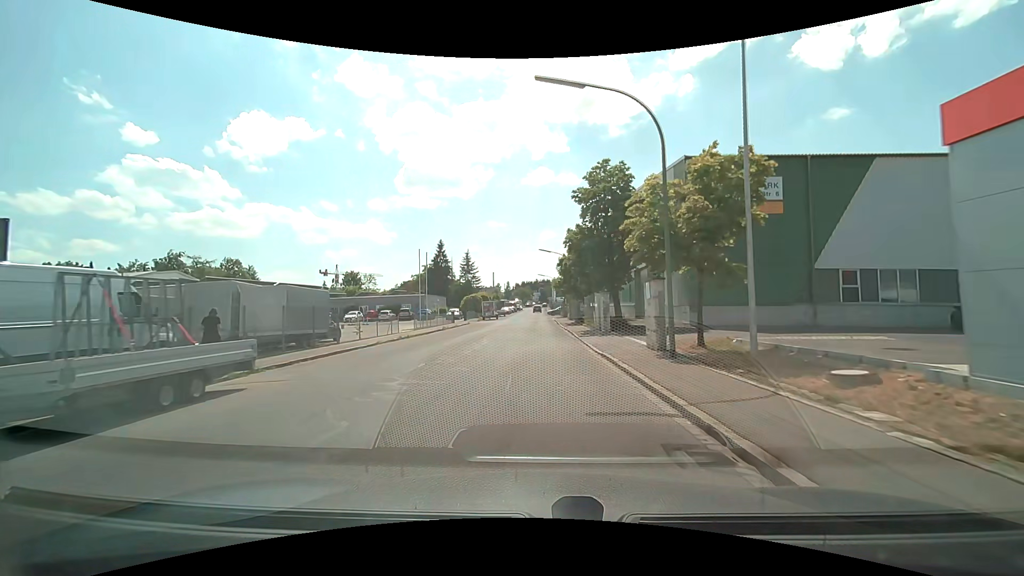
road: unclassified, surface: asphalt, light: Day
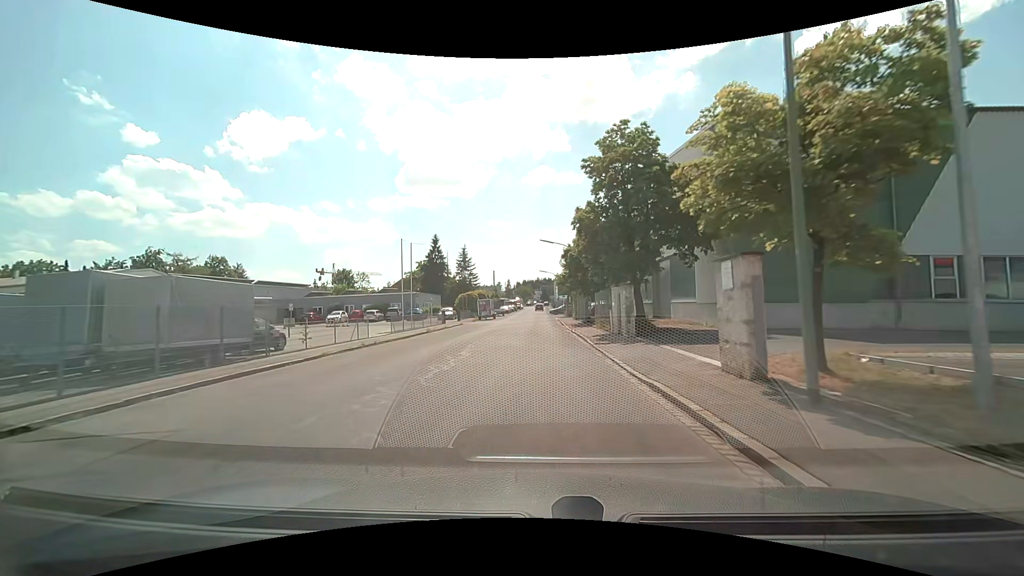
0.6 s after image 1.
(0.0, +6.2) m; 0°
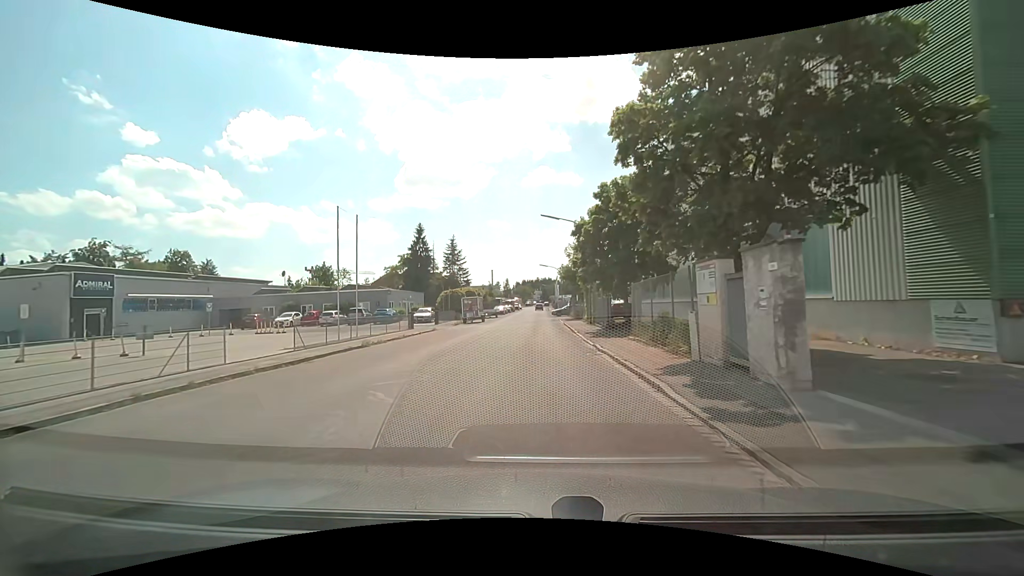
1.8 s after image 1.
(0.0, +12.5) m; 0°
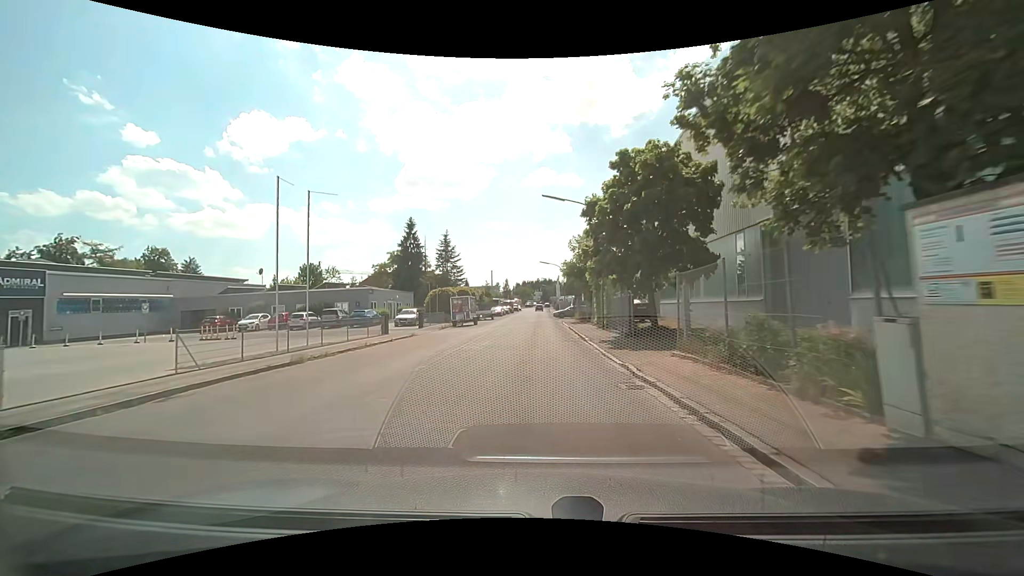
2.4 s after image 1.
(0.0, +6.2) m; 0°
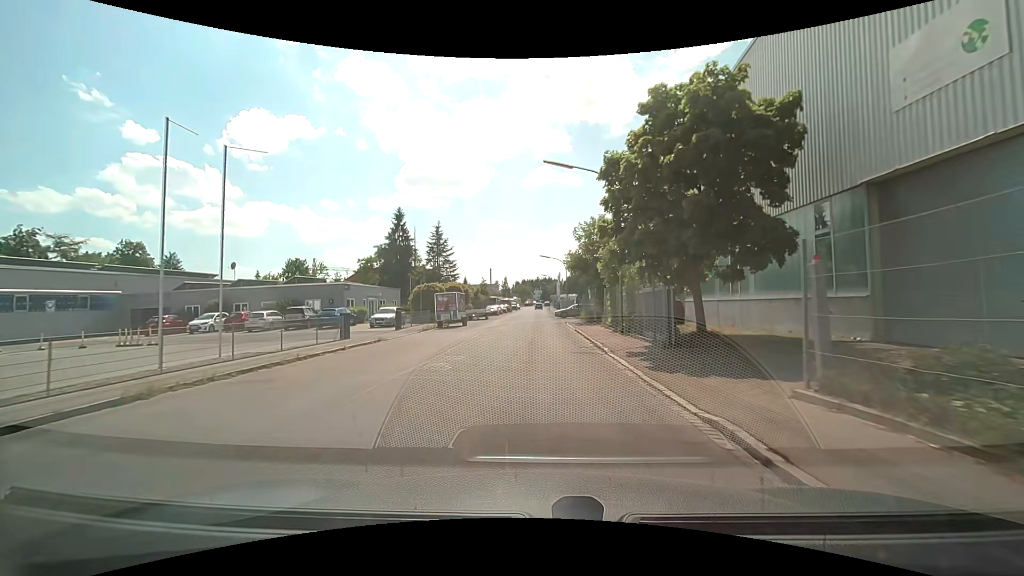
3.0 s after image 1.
(0.0, +6.2) m; 0°
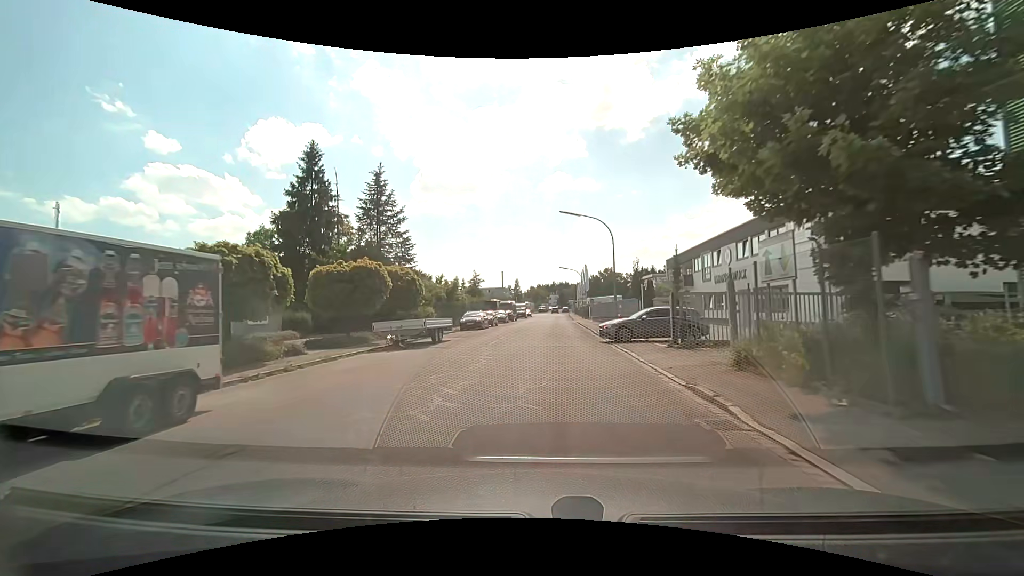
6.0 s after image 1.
(0.0, +30.5) m; -2°
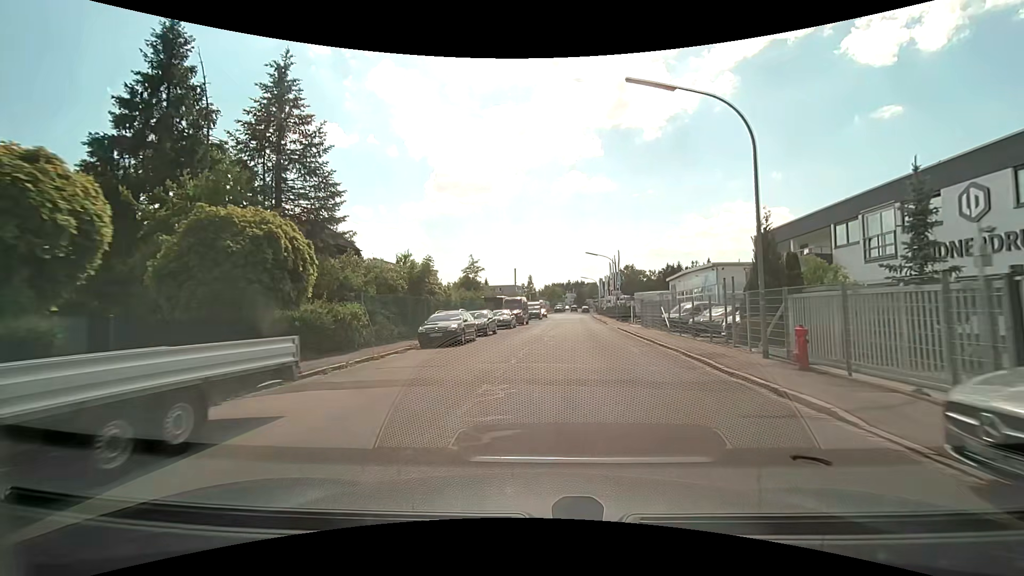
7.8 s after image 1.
(-0.3, +17.6) m; -1°
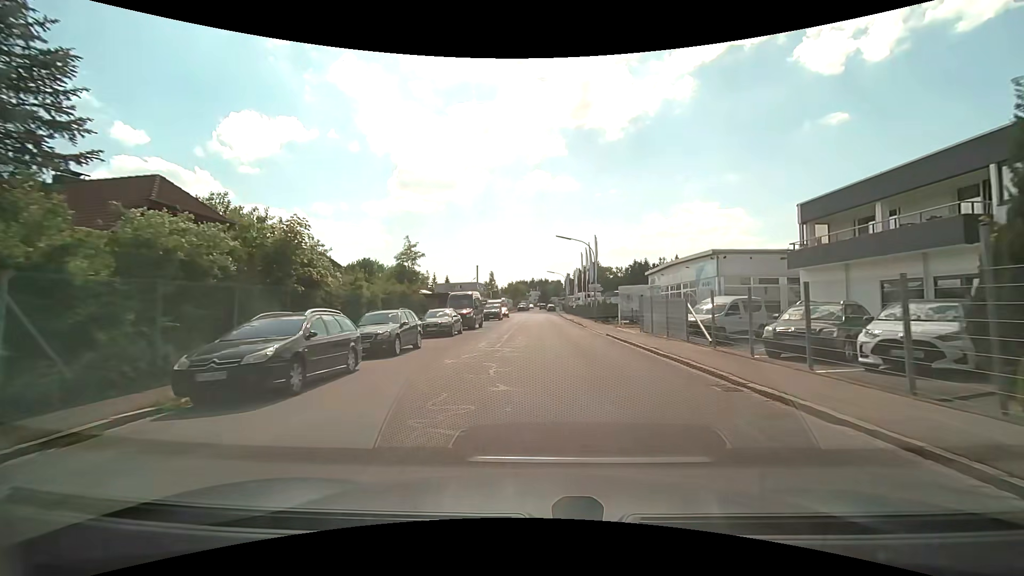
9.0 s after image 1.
(+0.3, +11.5) m; +4°
(0, +10) (+1, +20) (+1, +30) (+1, +40) (+2, +50) (+2, +60) (+2, +70) (+2, +80) (0, +90) (-7, +96) m
